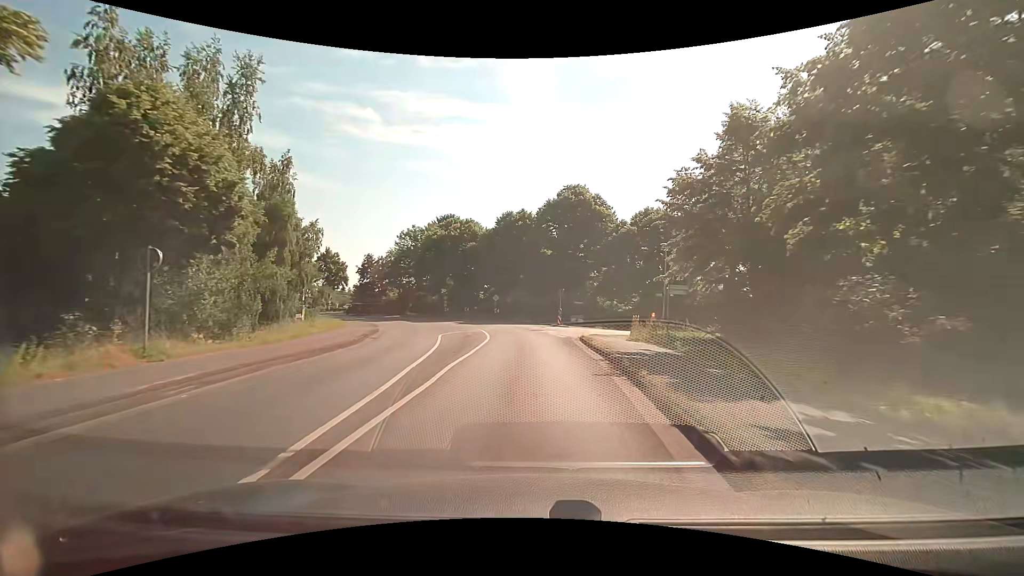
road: secondary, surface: asphalt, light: Day
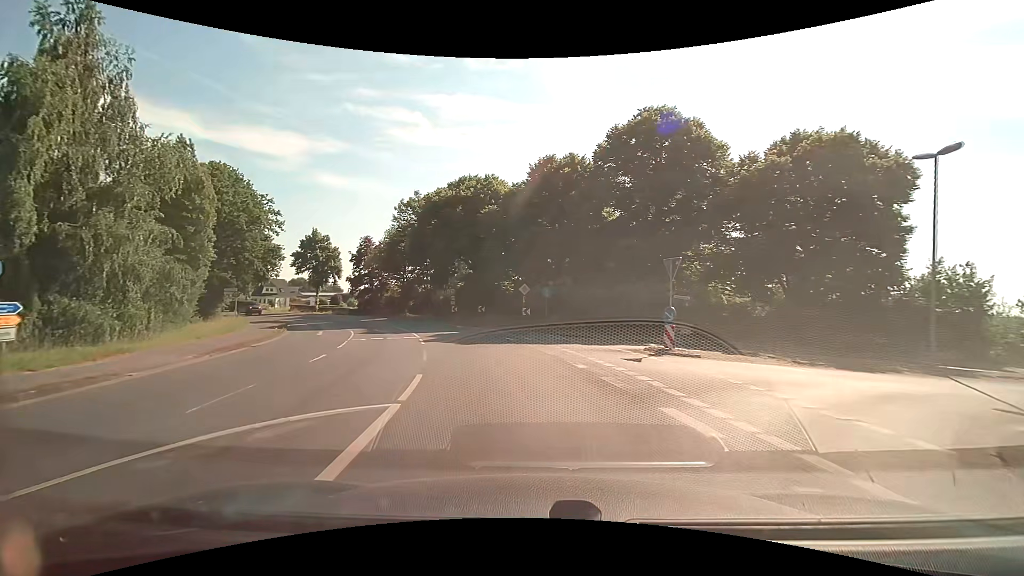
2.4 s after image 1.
(-0.5, +25.6) m; -4°
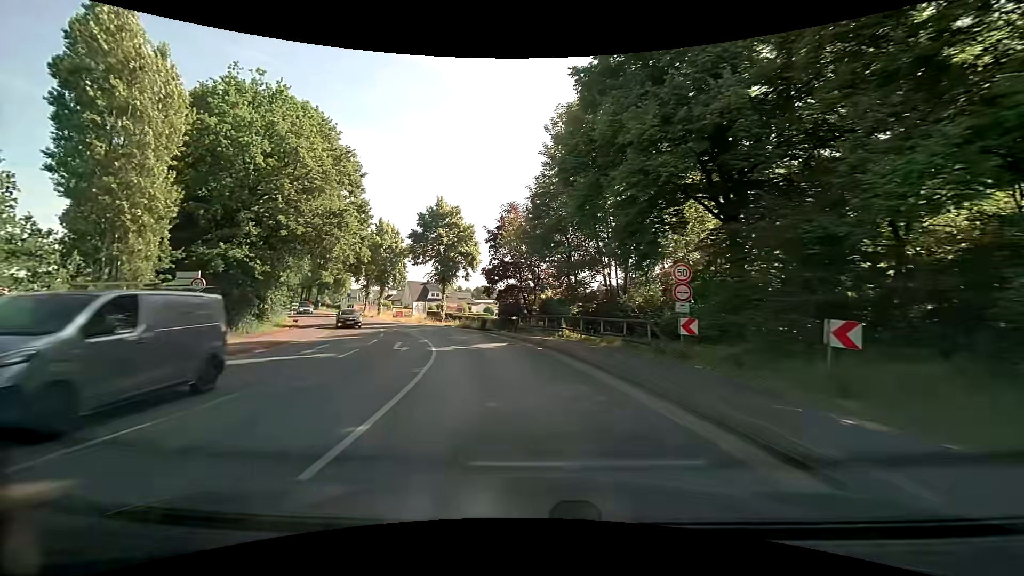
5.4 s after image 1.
(-5.8, +31.4) m; -22°
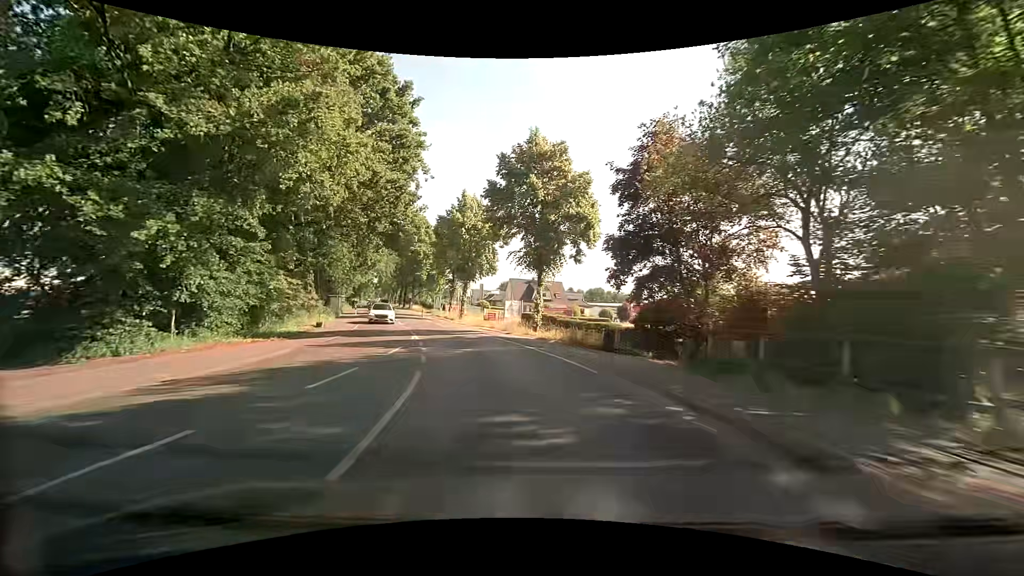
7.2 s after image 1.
(-2.1, +19.9) m; -12°
(-1, +10) (-2, +20) (-5, +29) (-8, +39) (-11, +48) (-15, +58) (-18, +67) (-21, +77) (-24, +86) (-28, +96) m
